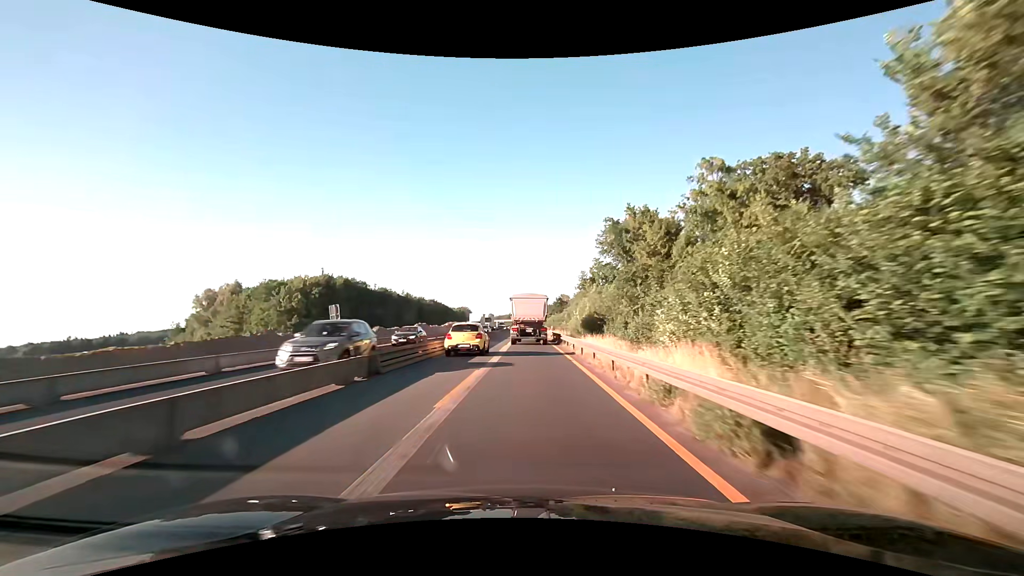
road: motorway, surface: asphalt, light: Day
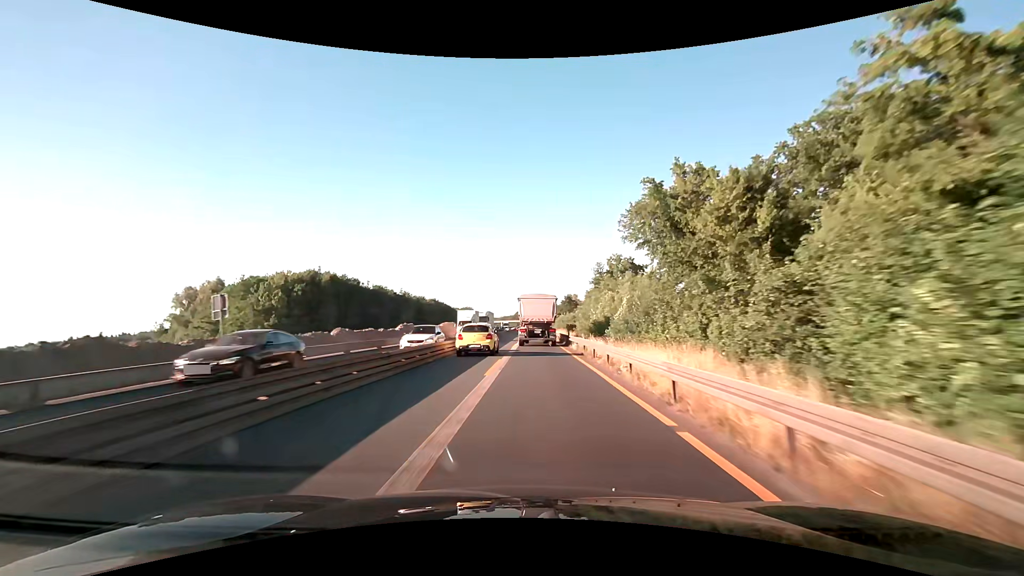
(-0.1, +12.8) m; -1°
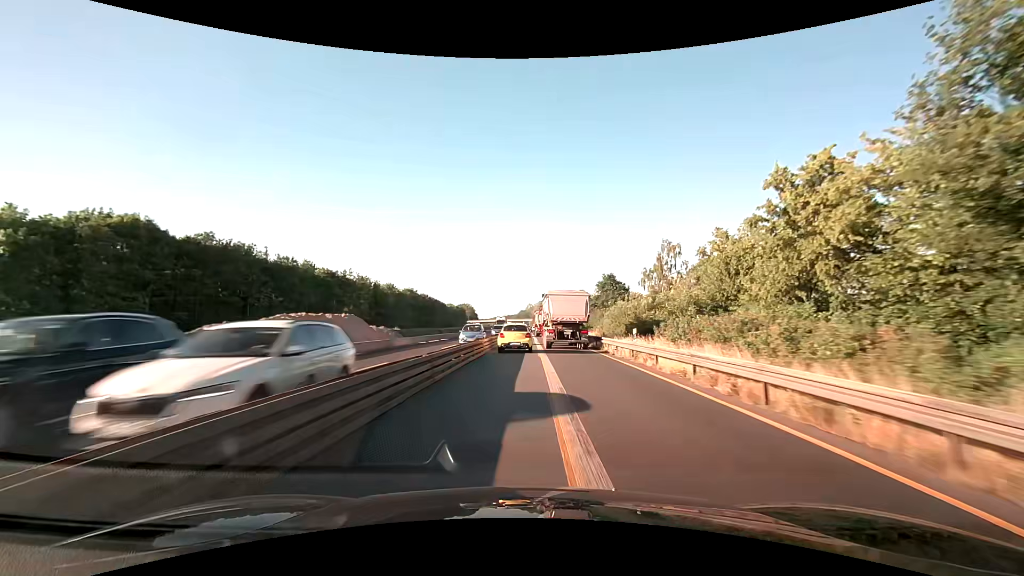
(-0.7, +64.2) m; -1°
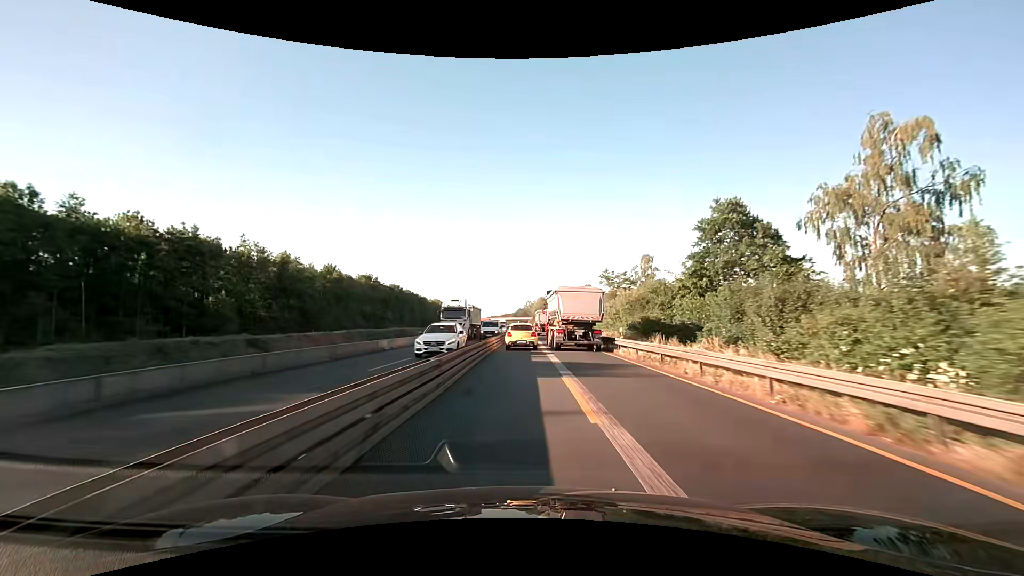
(+0.2, +51.3) m; 0°
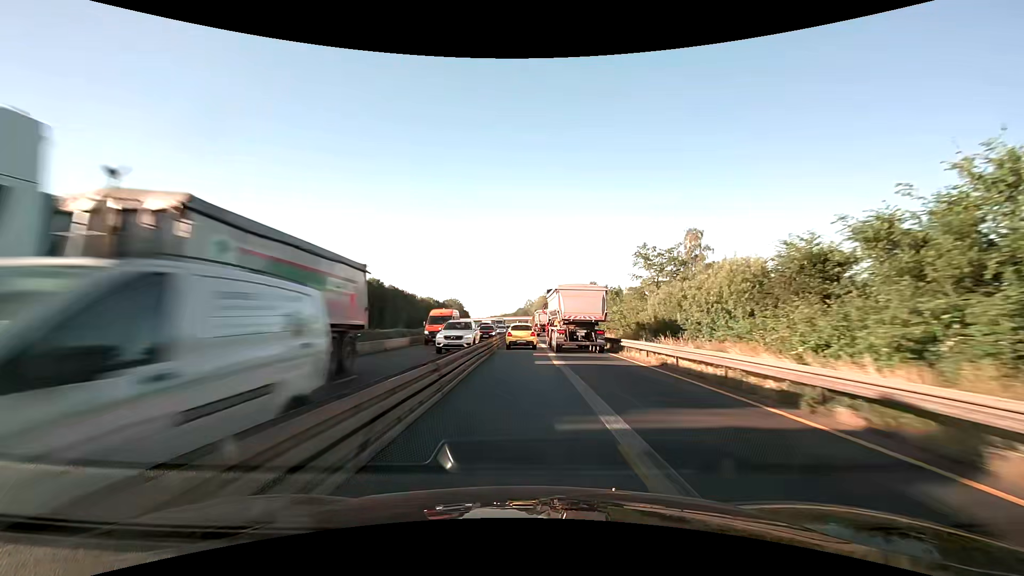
(0.0, +25.7) m; 0°
(0, +10) (0, +20) (0, +30) (0, +40) (0, +50) (0, +60) (0, +70) (0, +80) (0, +90) (0, +100) m
